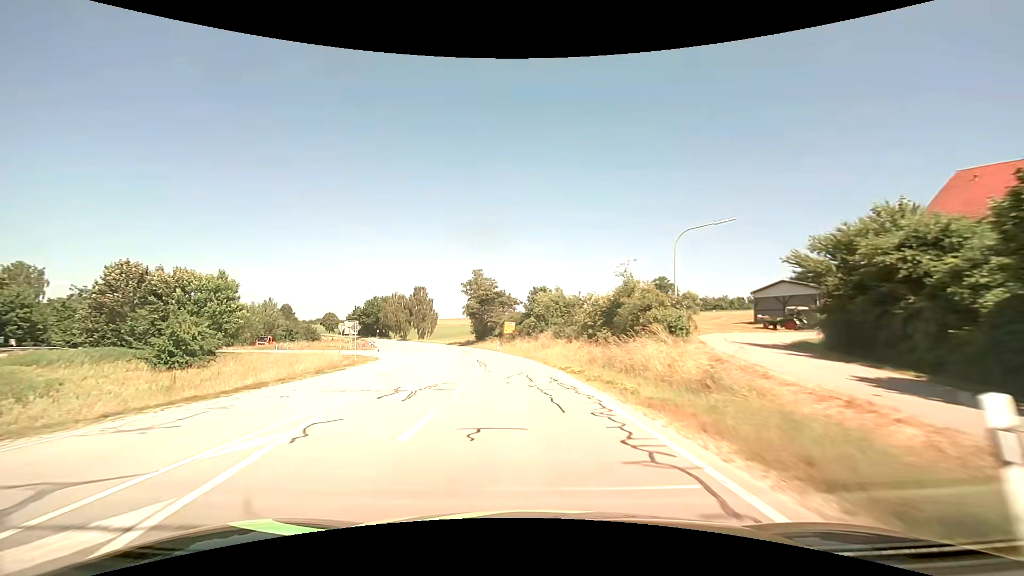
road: secondary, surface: asphalt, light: Day
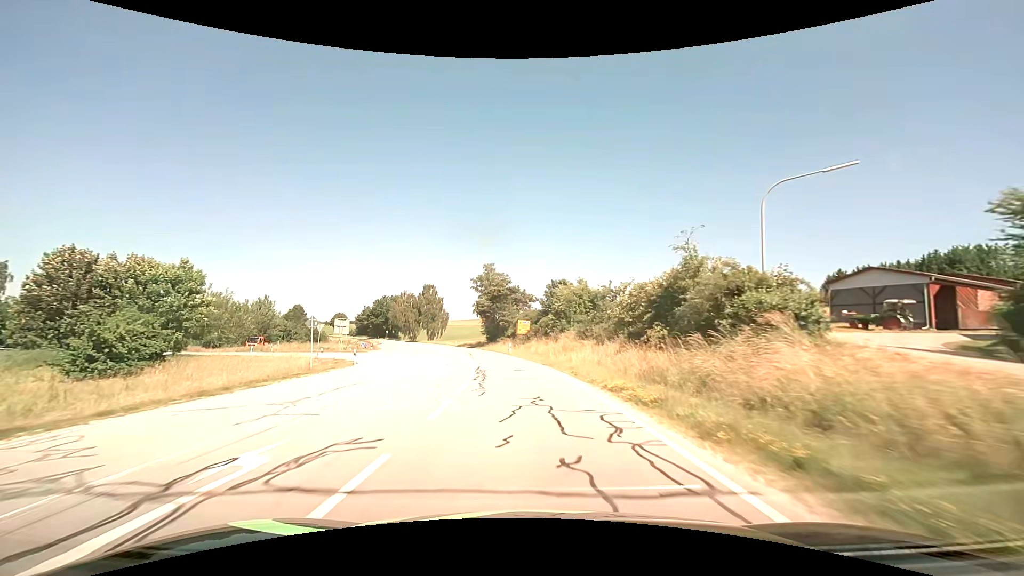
(-0.2, +10.0) m; -2°
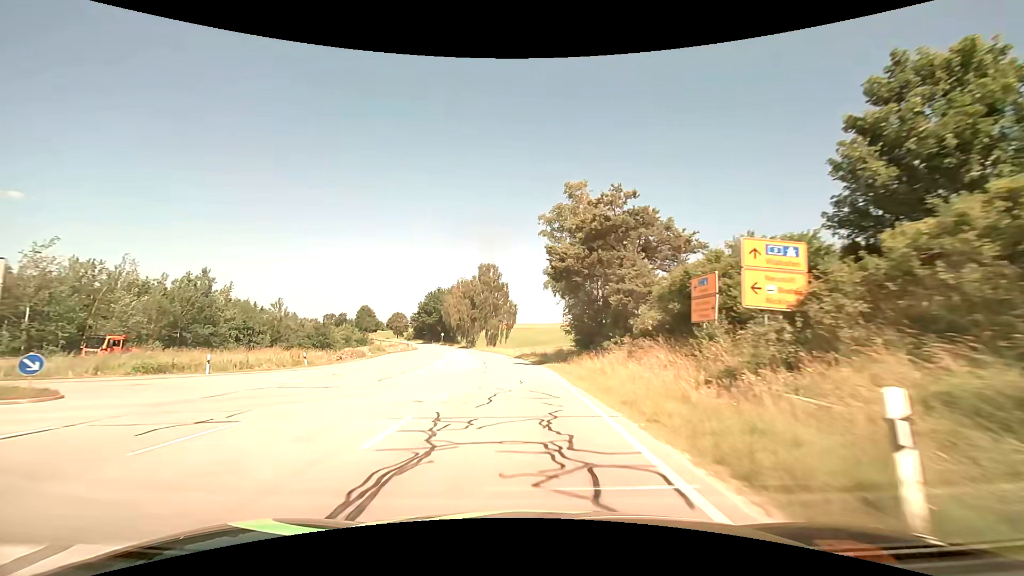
(-4.1, +50.3) m; -10°
(0, +10) (-1, +20) (-1, +30) (-2, +40) (-3, +50) (-5, +60) (-7, +70) (-9, +79) (-11, +89) (-14, +99) m
